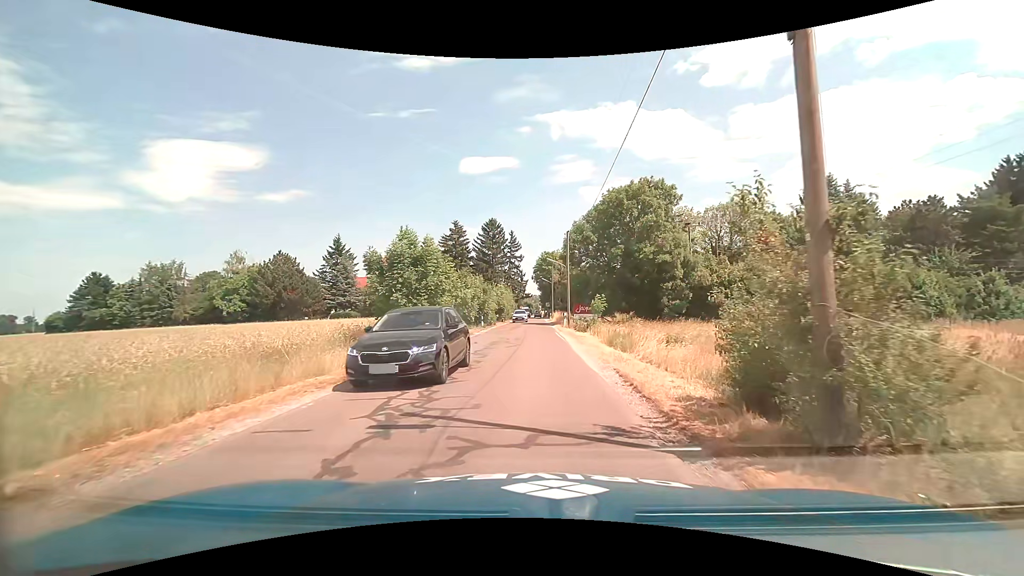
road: unclassified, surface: asphalt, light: Day
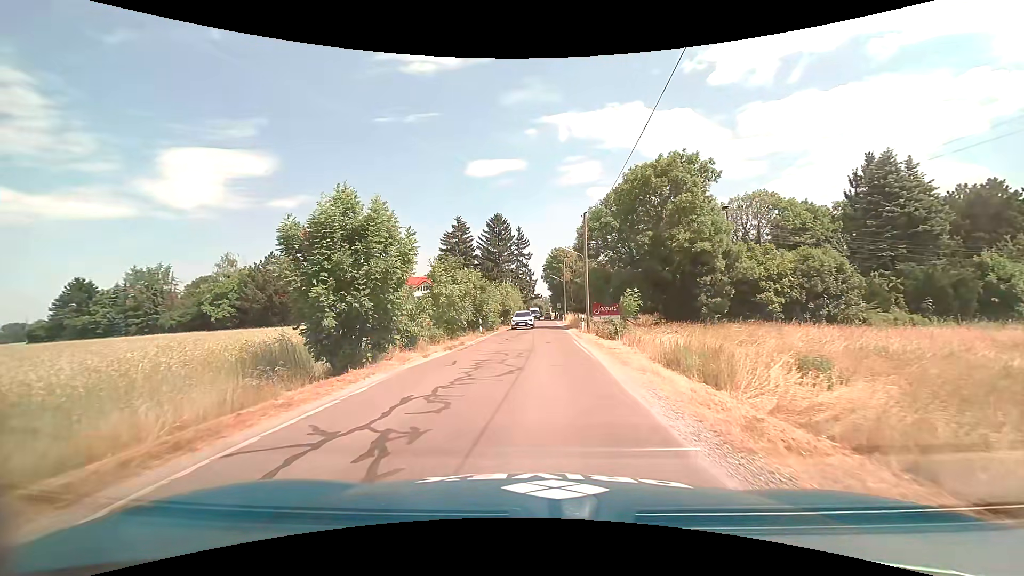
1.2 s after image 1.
(0.0, +7.7) m; -1°
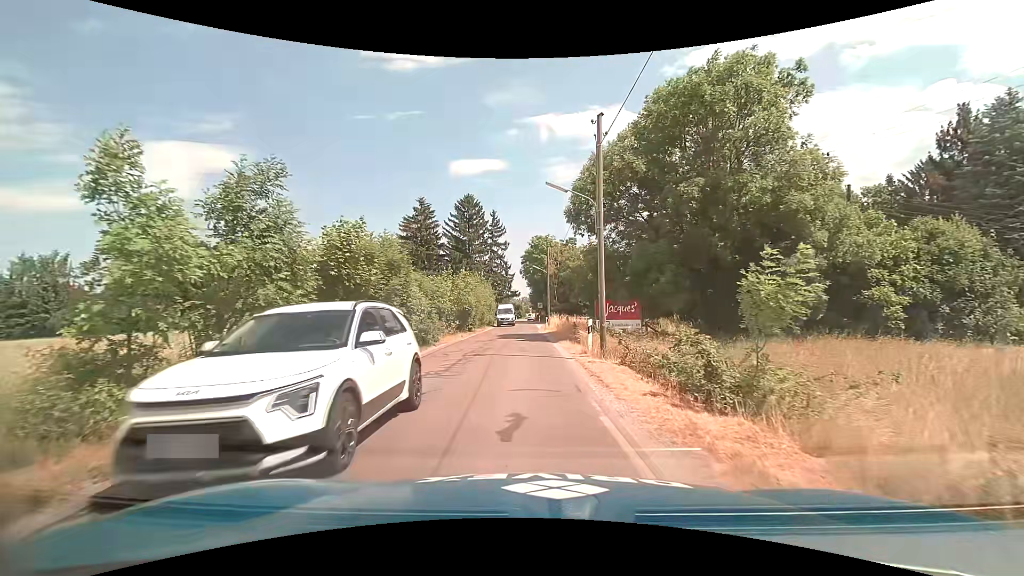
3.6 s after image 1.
(+0.6, +15.8) m; +2°
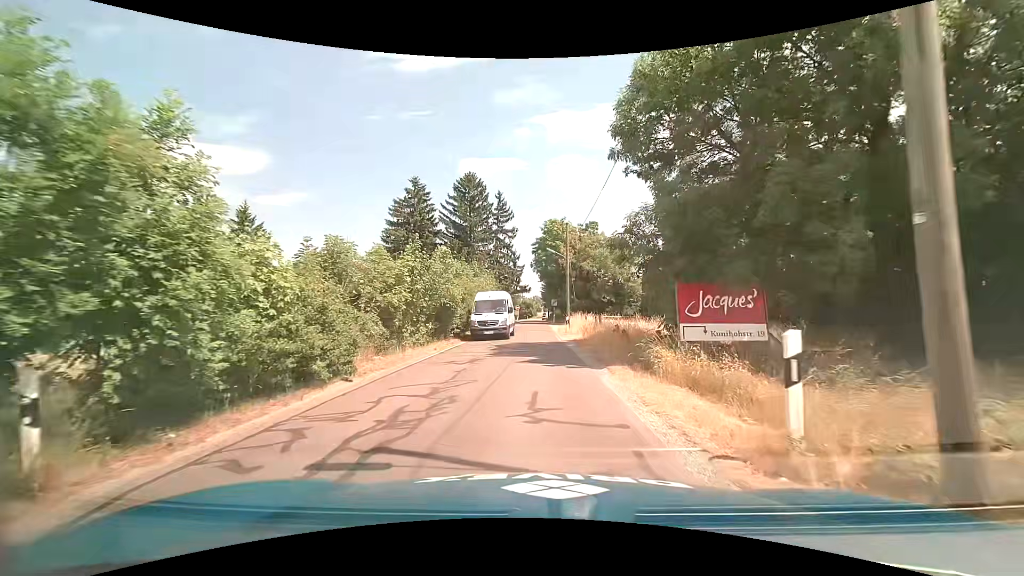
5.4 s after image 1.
(-0.2, +12.1) m; -1°
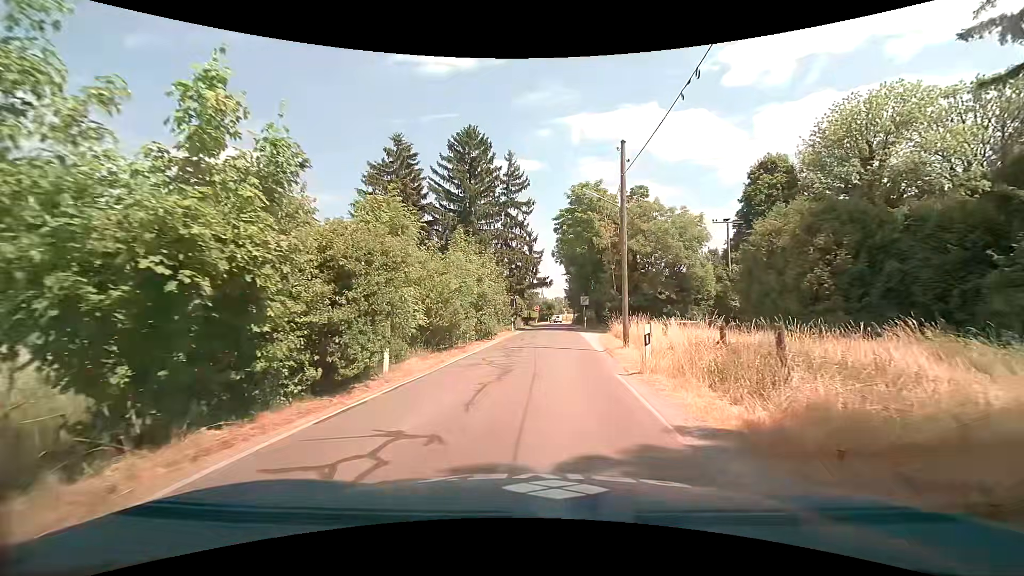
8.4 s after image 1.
(0.0, +18.1) m; -4°
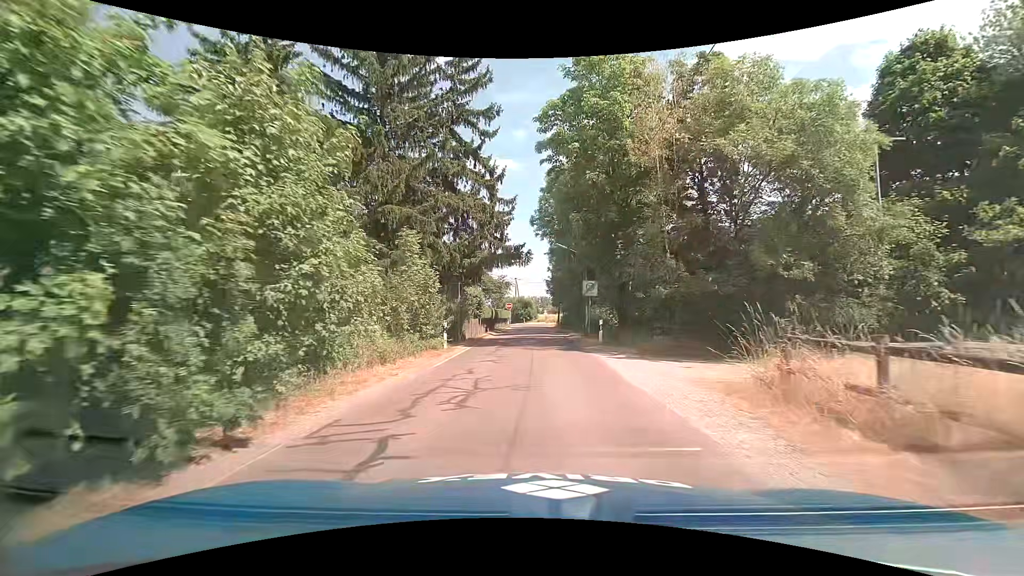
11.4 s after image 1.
(+1.0, +23.3) m; +4°
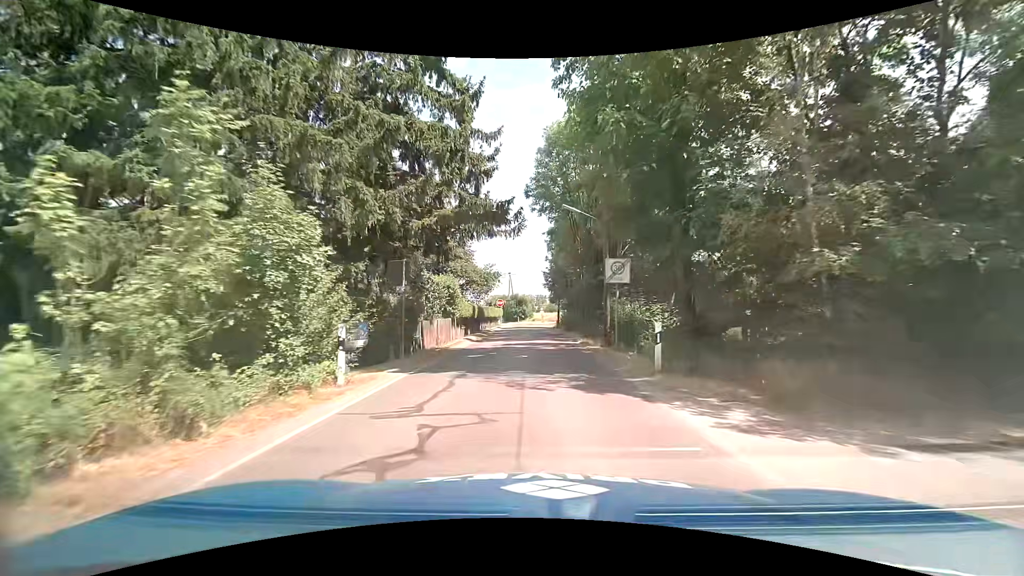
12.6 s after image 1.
(+0.1, +10.2) m; +1°
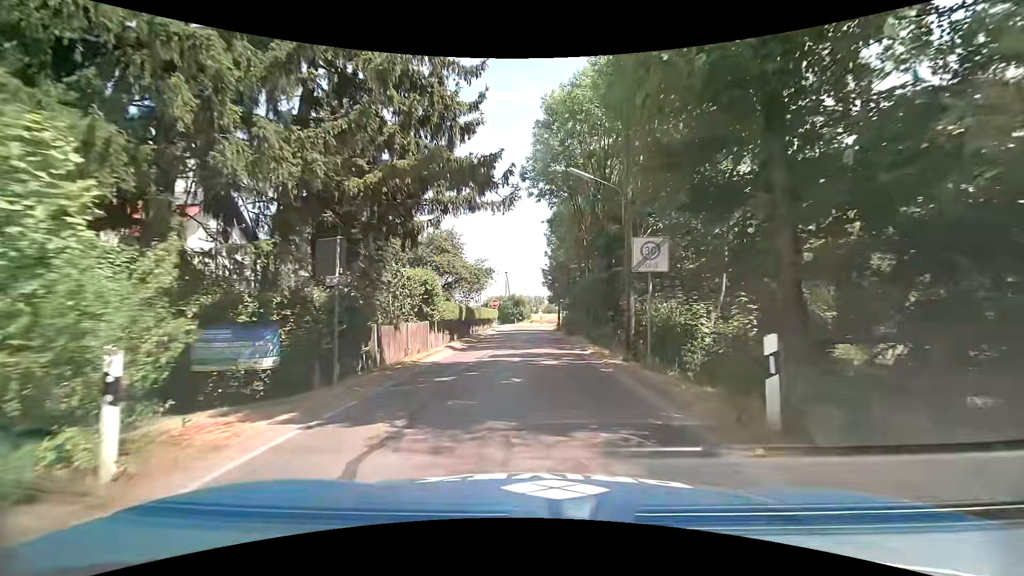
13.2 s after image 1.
(0.0, +5.1) m; 0°
